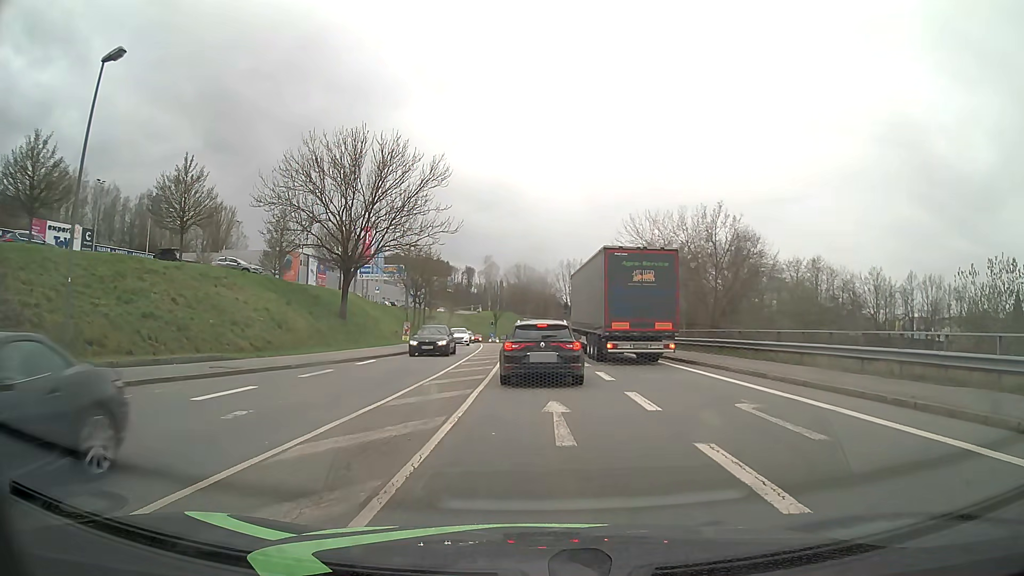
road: tertiary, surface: asphalt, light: Day
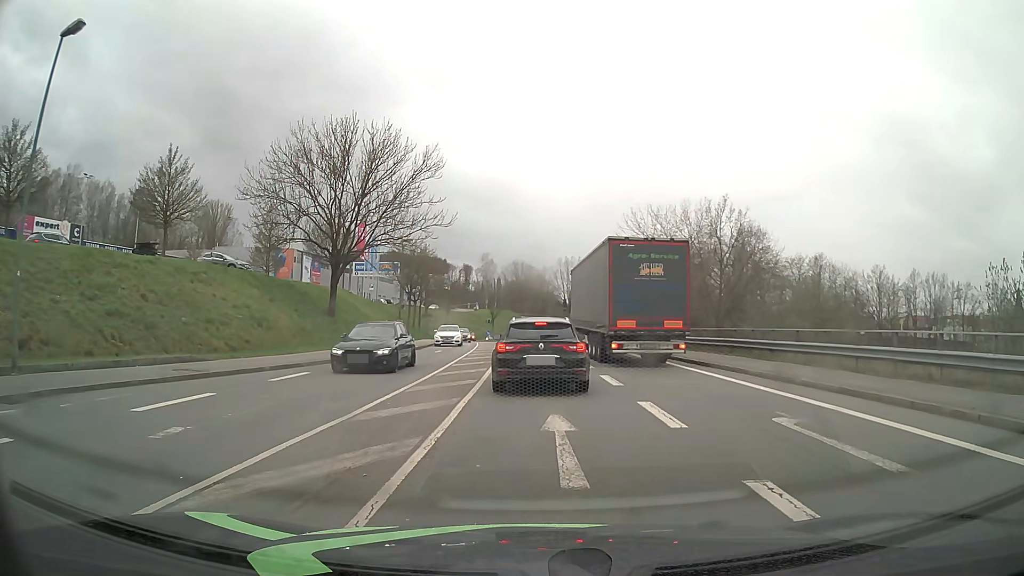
(0.0, +2.0) m; -1°
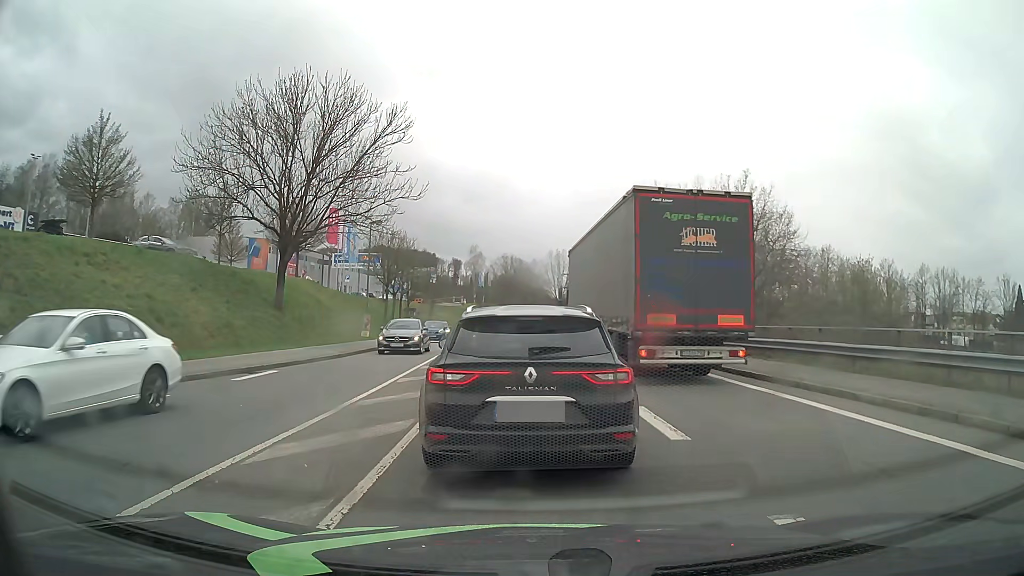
(0.0, +6.9) m; 0°
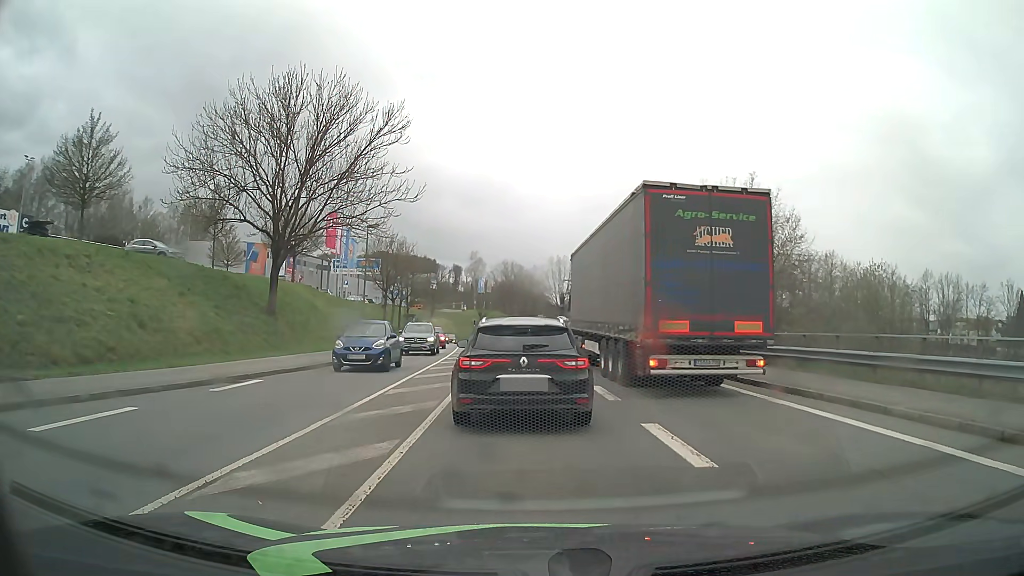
(0.0, +1.3) m; +1°
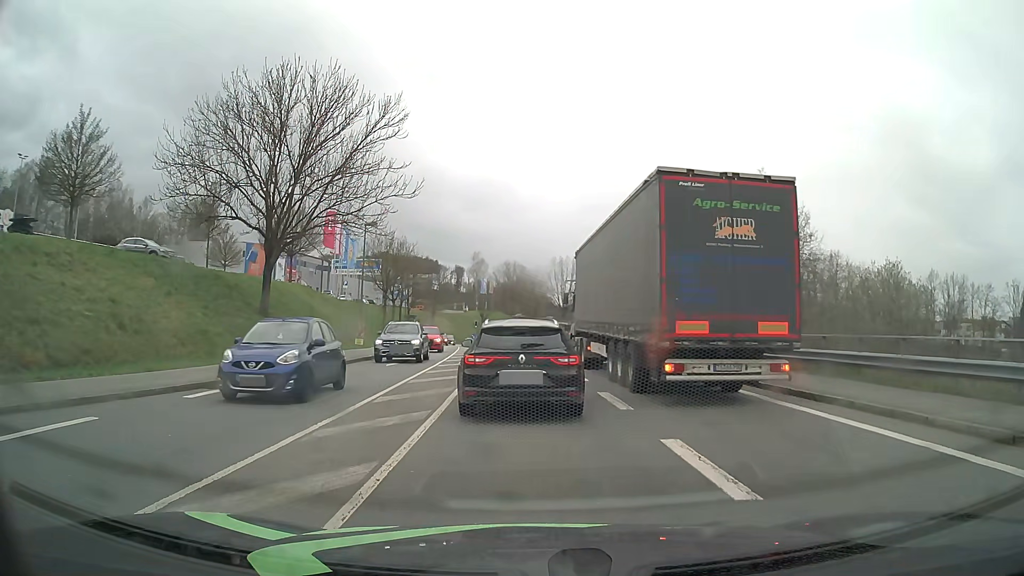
(0.0, +1.4) m; -1°
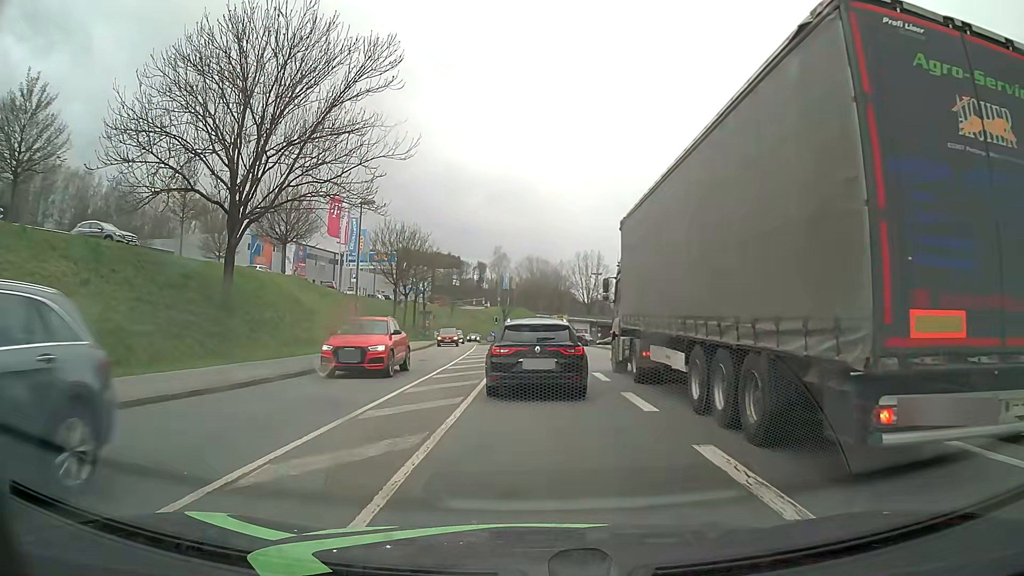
(-0.1, +6.9) m; -2°
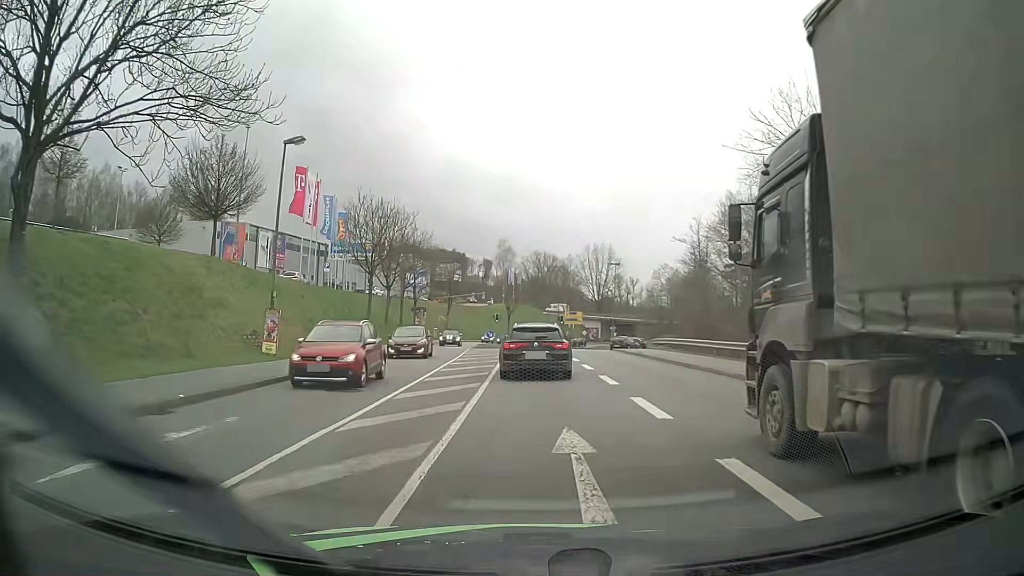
(0.0, +12.9) m; 0°
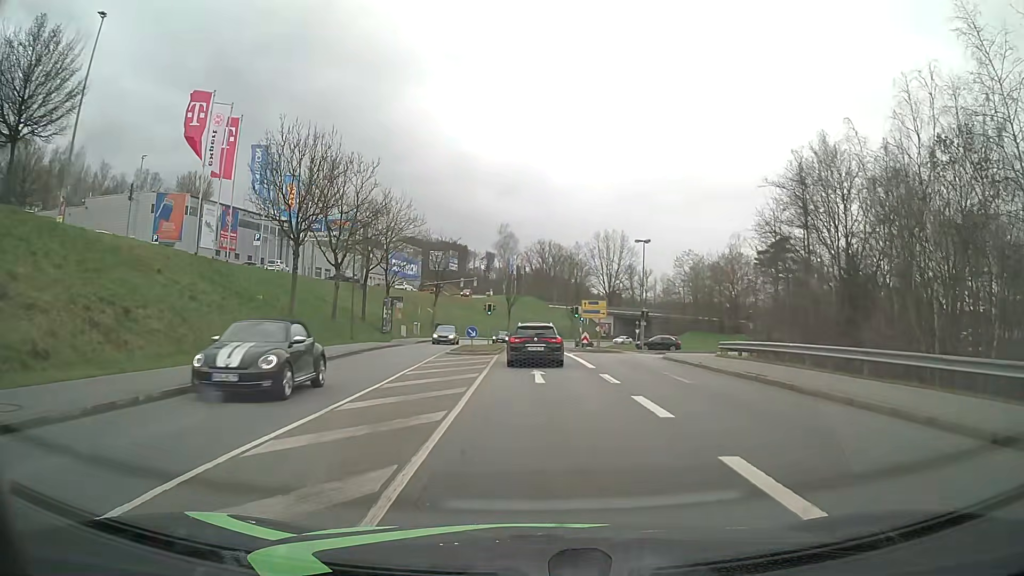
(-0.2, +18.4) m; -1°
(0, +10) (0, +20) (0, +30) (0, +40) (0, +50) (0, +60) (0, +70) (+1, +80) (+2, +90) (+5, +99) m
